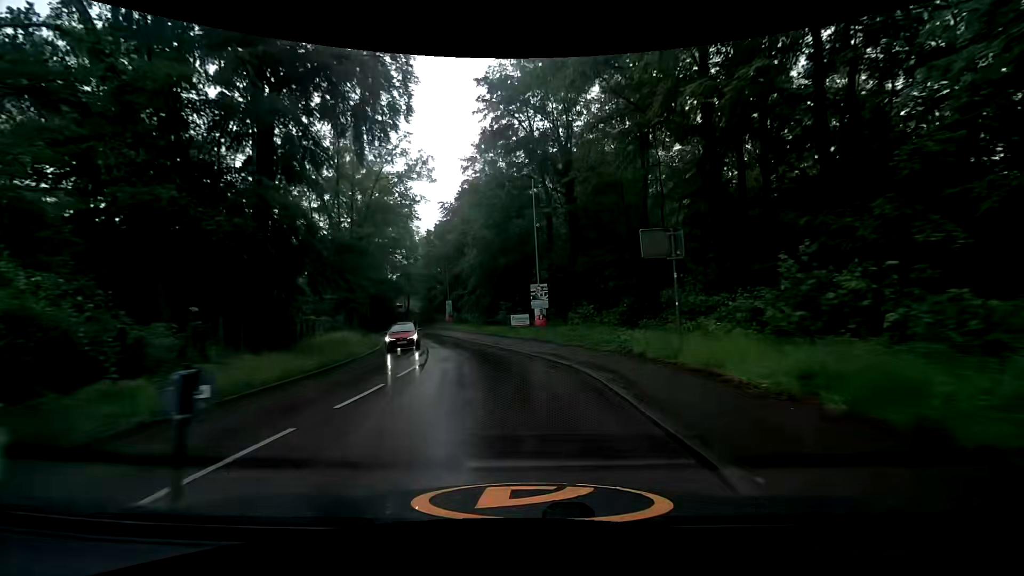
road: tertiary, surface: asphalt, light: Day
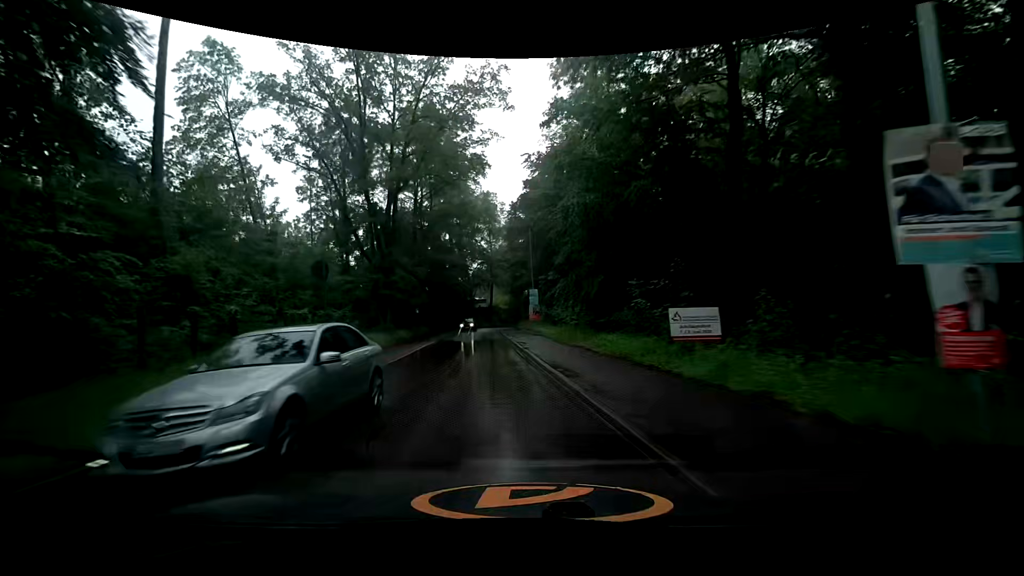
(-1.6, +19.7) m; -11°
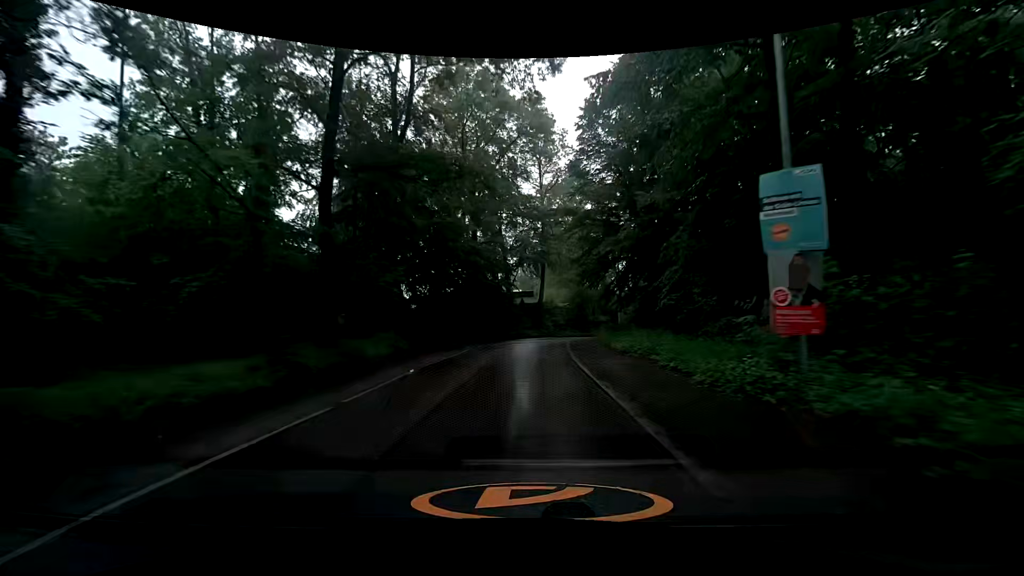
(-2.3, +31.3) m; -5°
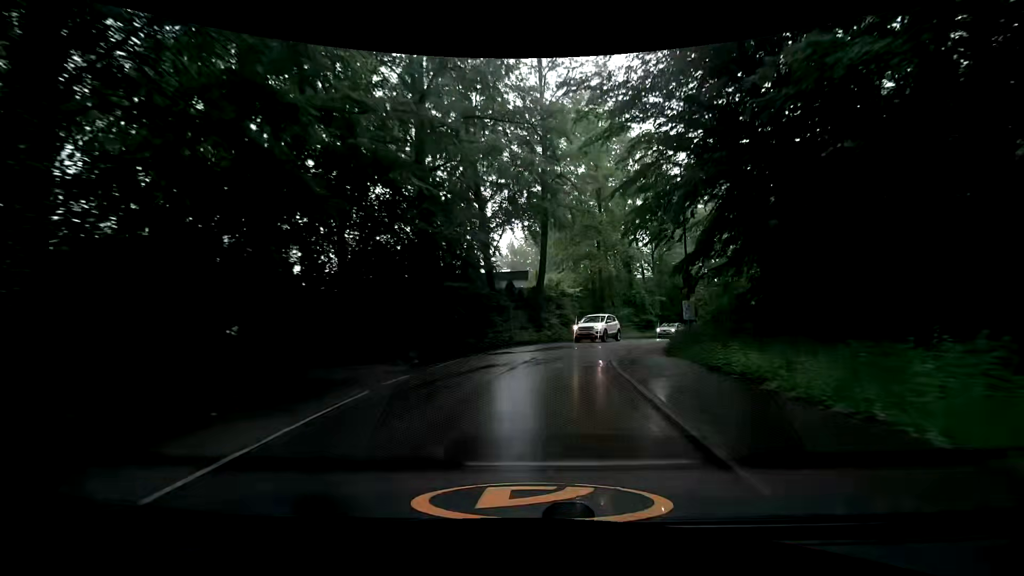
(-0.1, +18.2) m; +1°
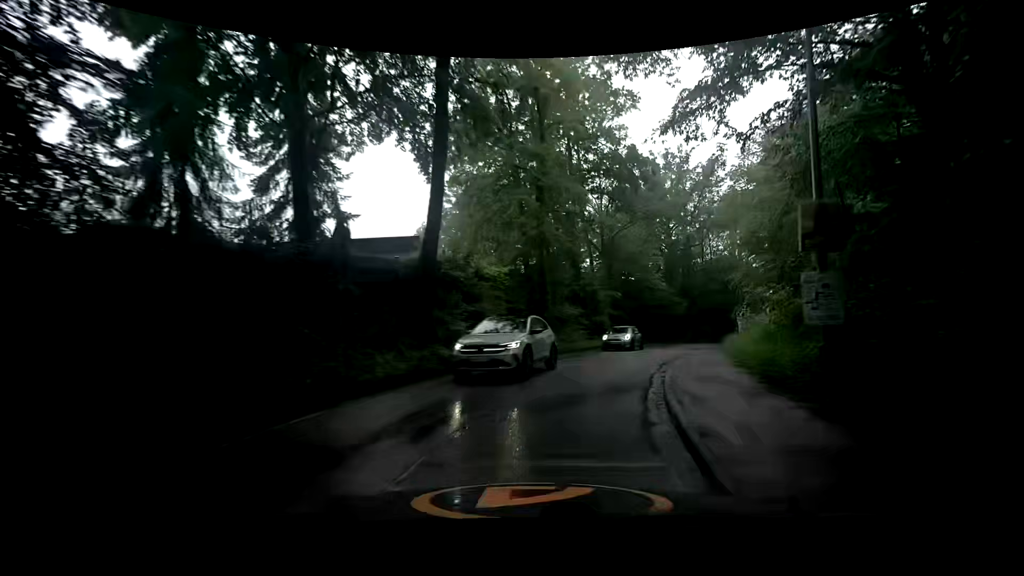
(+0.9, +15.2) m; +8°
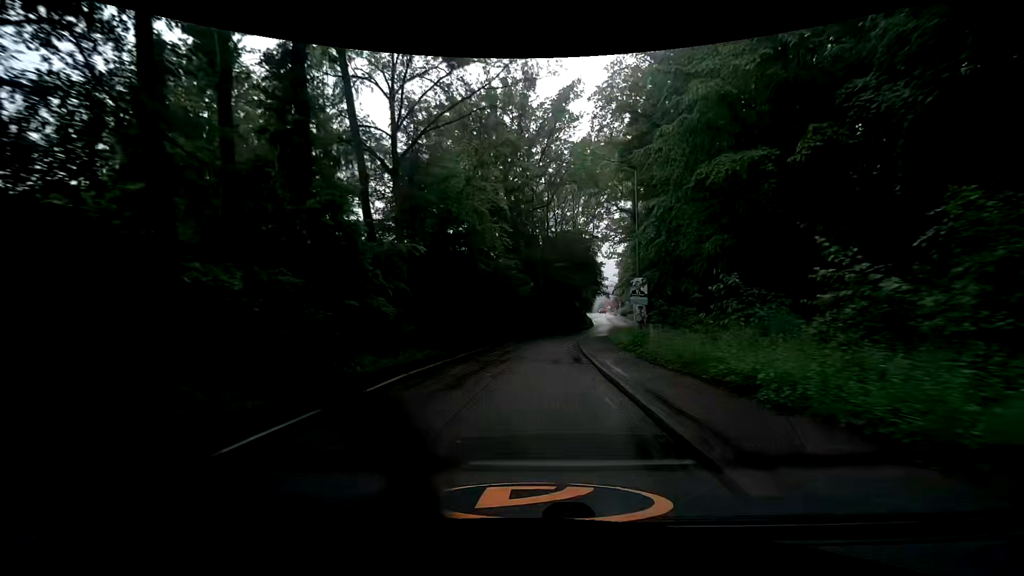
(+4.2, +20.4) m; +20°
(0, +10) (+1, +20) (+1, +30) (+3, +40) (+6, +49) (+9, +59) (+12, +68) (+14, +78) (+16, +88) (+17, +98) m
